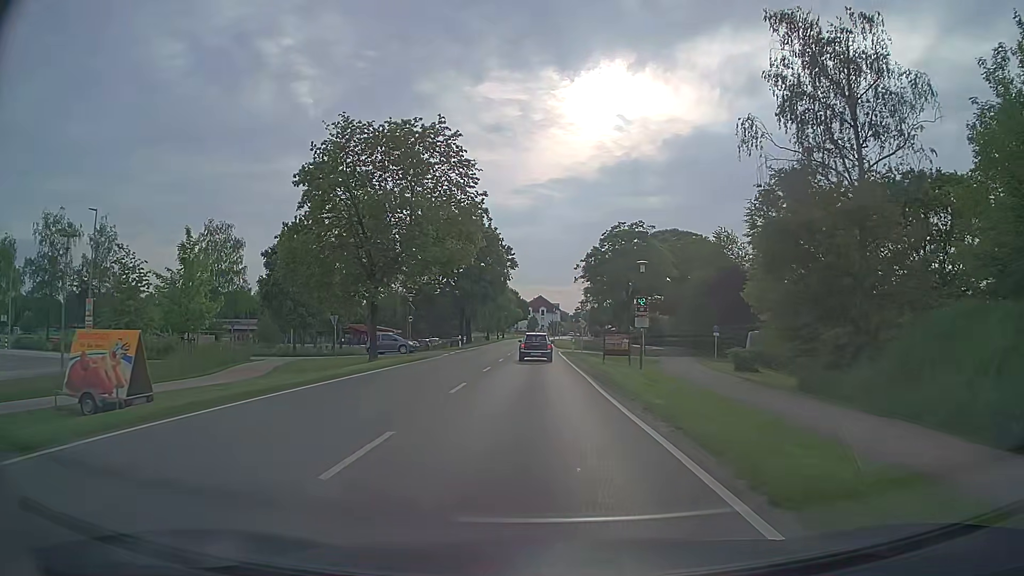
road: tertiary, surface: asphalt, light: Day
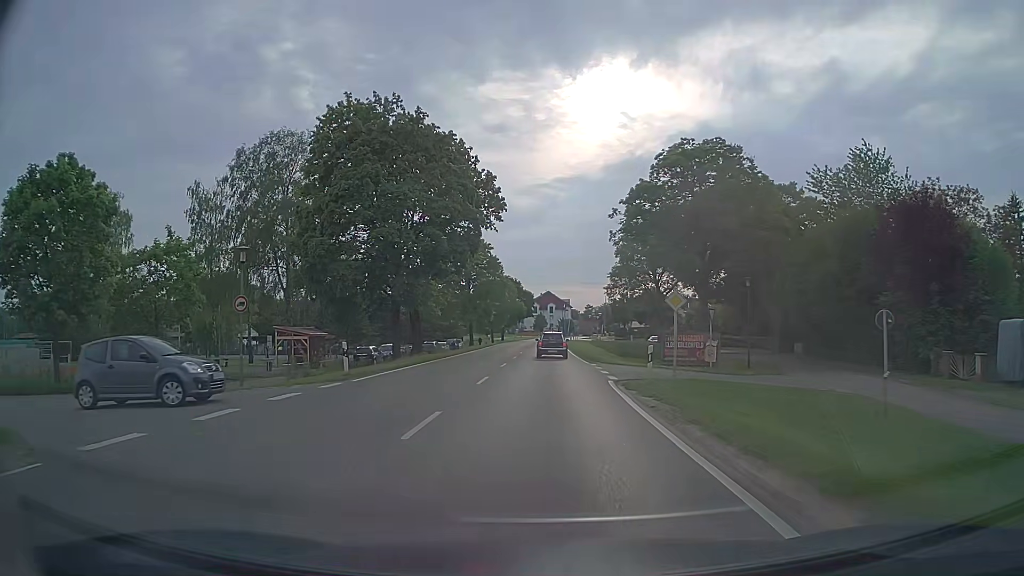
(-0.3, +33.7) m; 0°
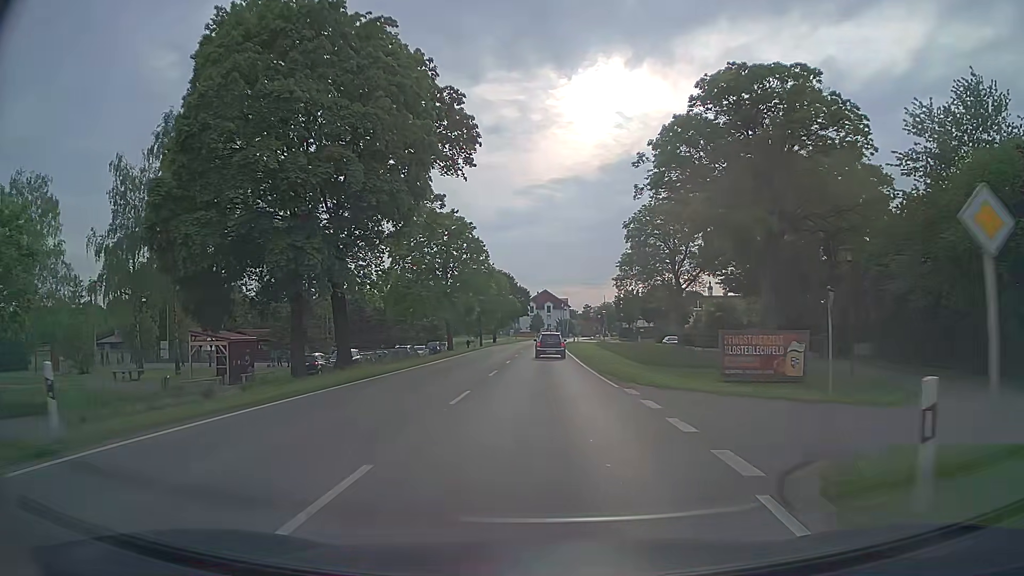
(-0.2, +13.6) m; -1°
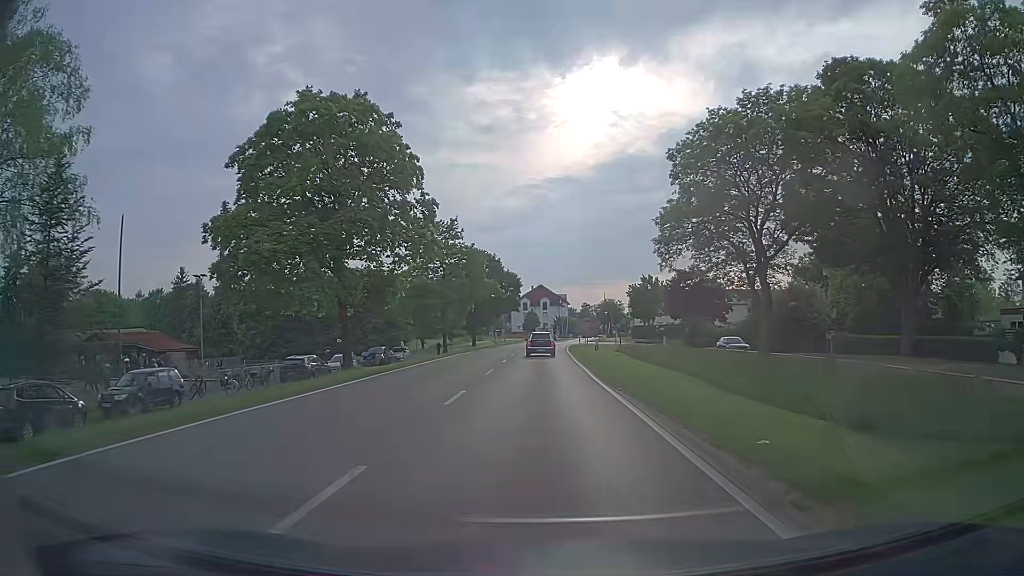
(+0.1, +27.1) m; +1°
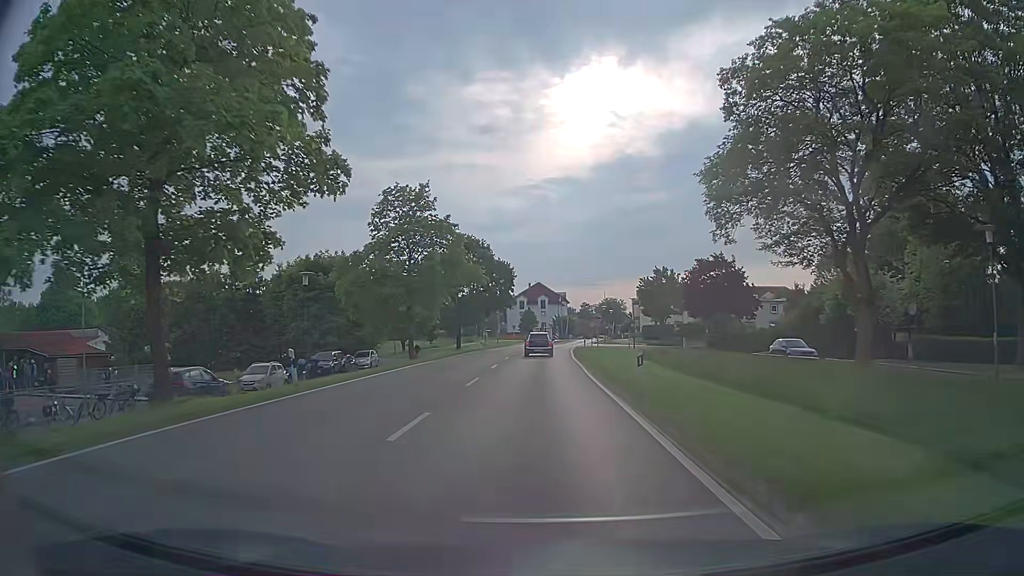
(-0.1, +13.5) m; 0°
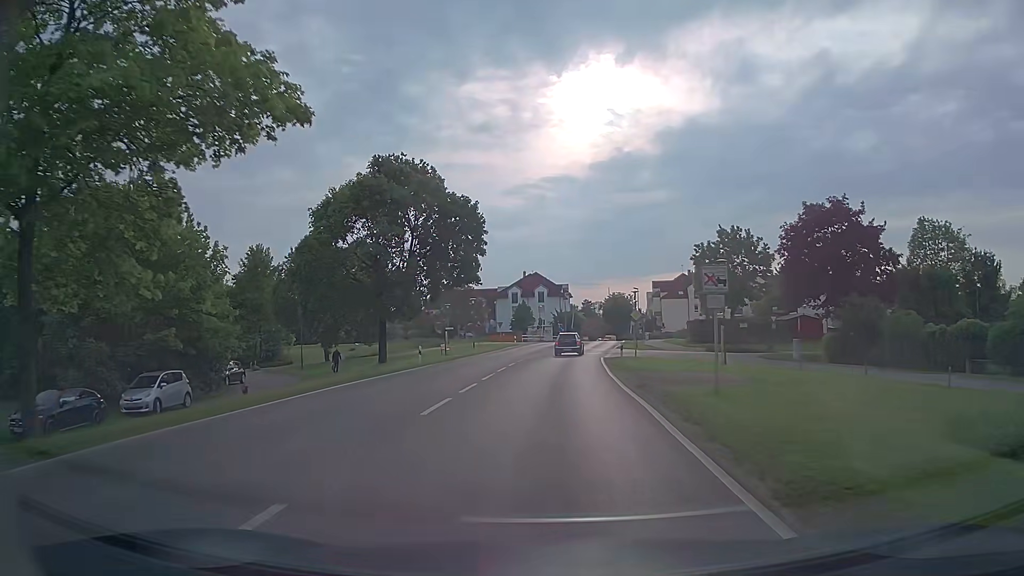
(0.0, +33.2) m; 0°
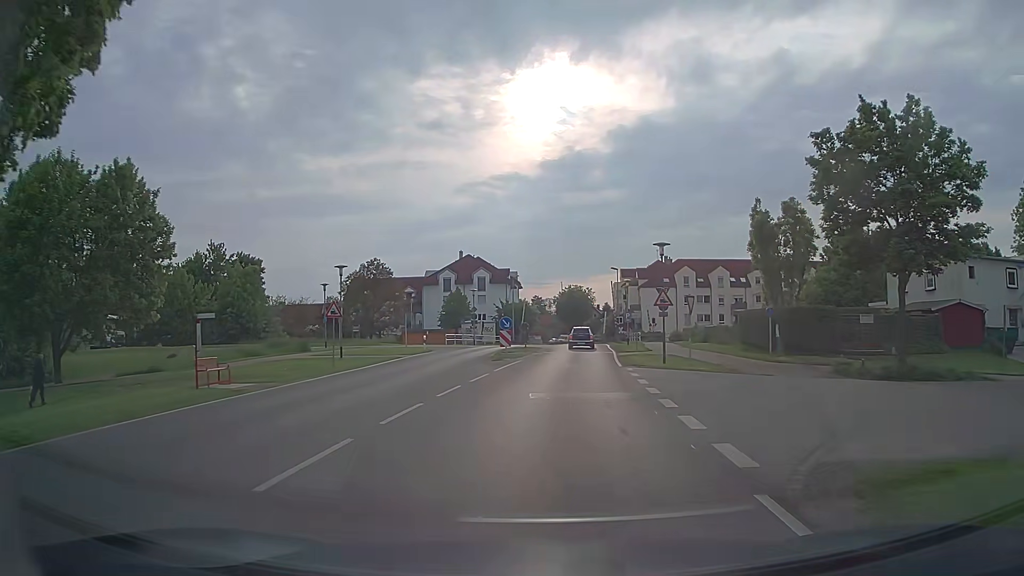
(+0.9, +32.4) m; +5°
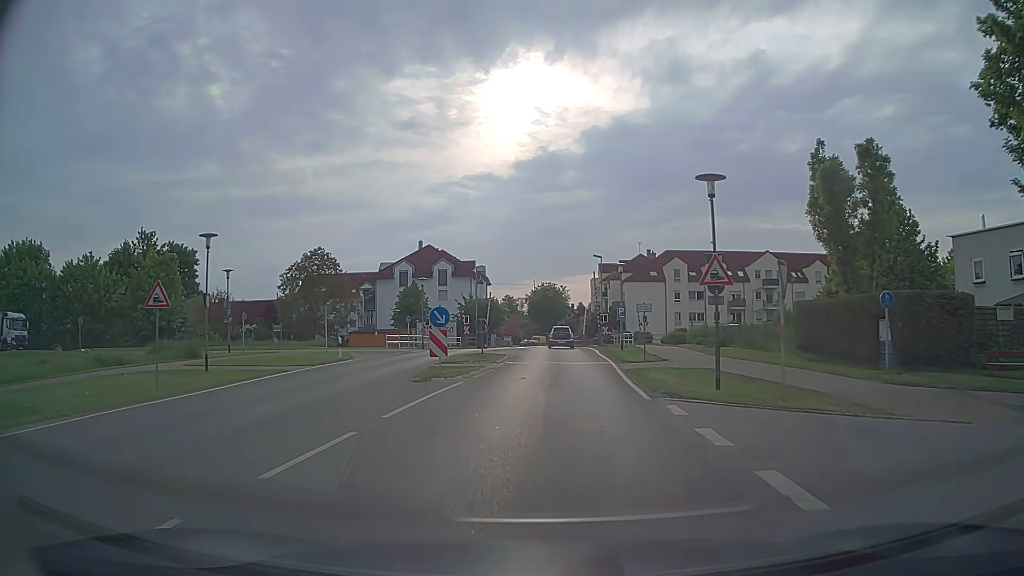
(+0.2, +12.8) m; +2°
(0, +10) (0, +20) (0, +30) (+1, +40) (+1, +50) (+1, +60) (+1, +70) (+1, +80) (+1, +90) (+1, +100) m
